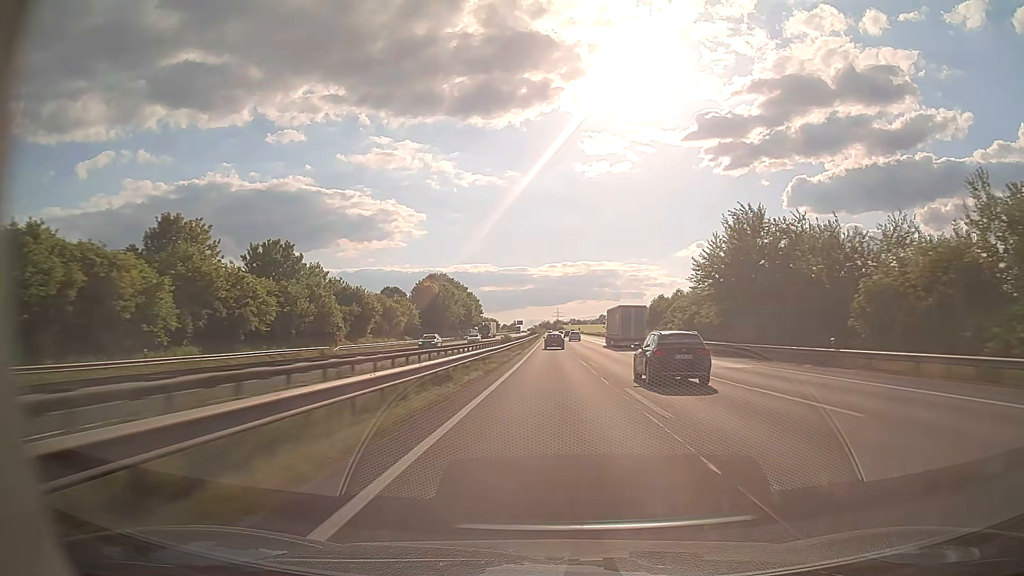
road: motorway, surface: asphalt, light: Day
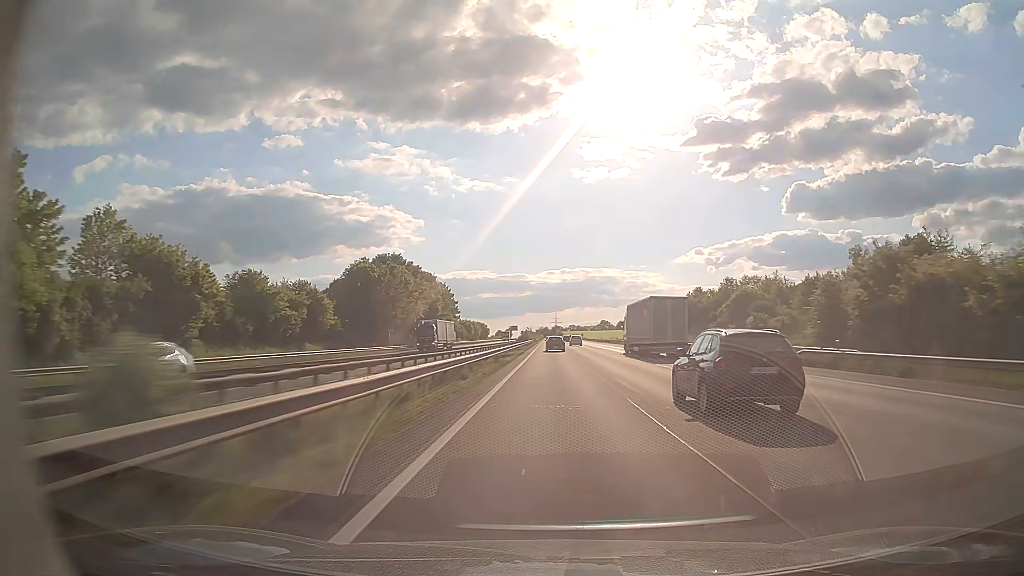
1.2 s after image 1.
(+0.1, +49.0) m; 0°
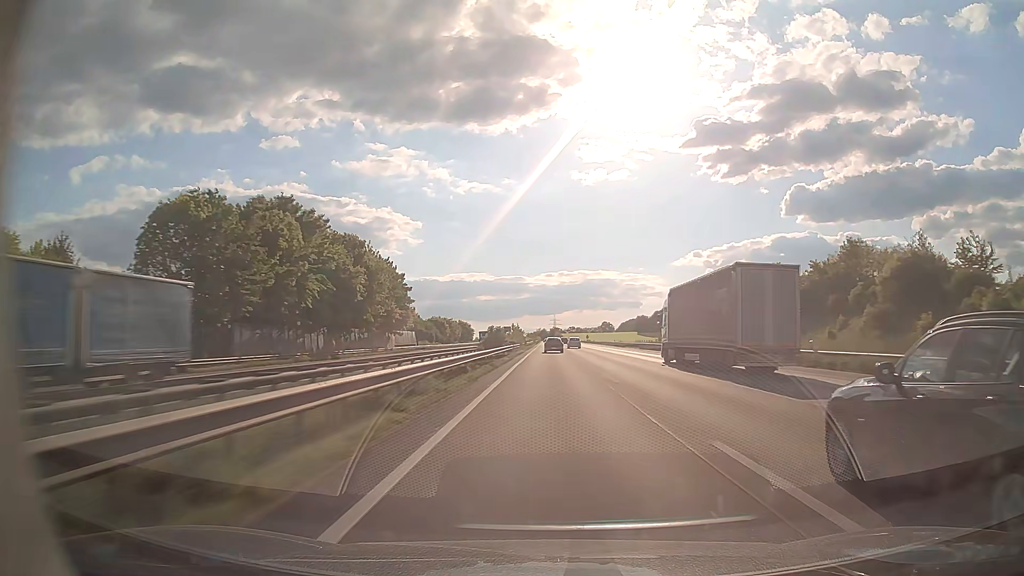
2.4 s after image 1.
(+0.1, +50.1) m; 0°
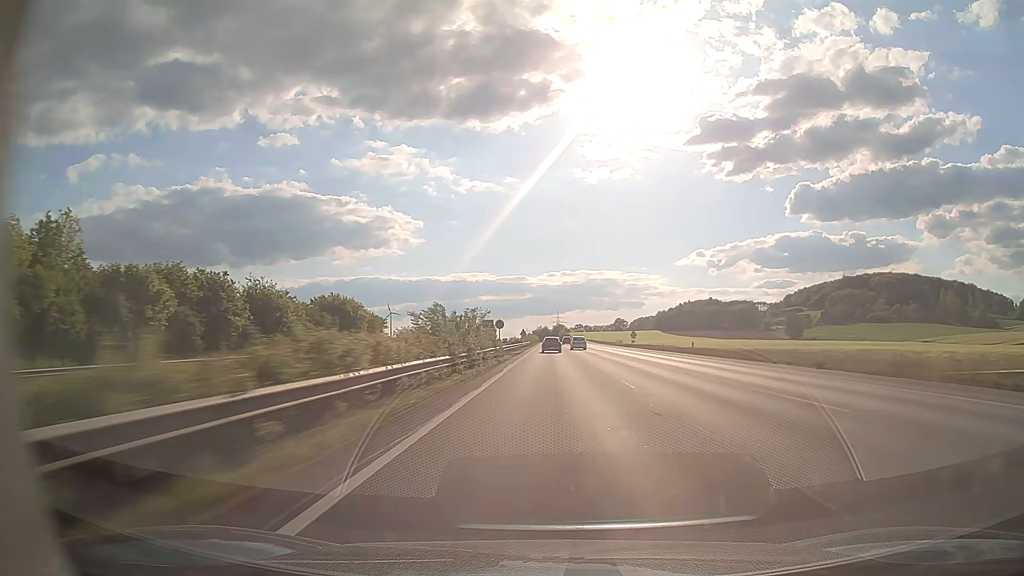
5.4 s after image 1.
(-0.1, +126.7) m; 0°
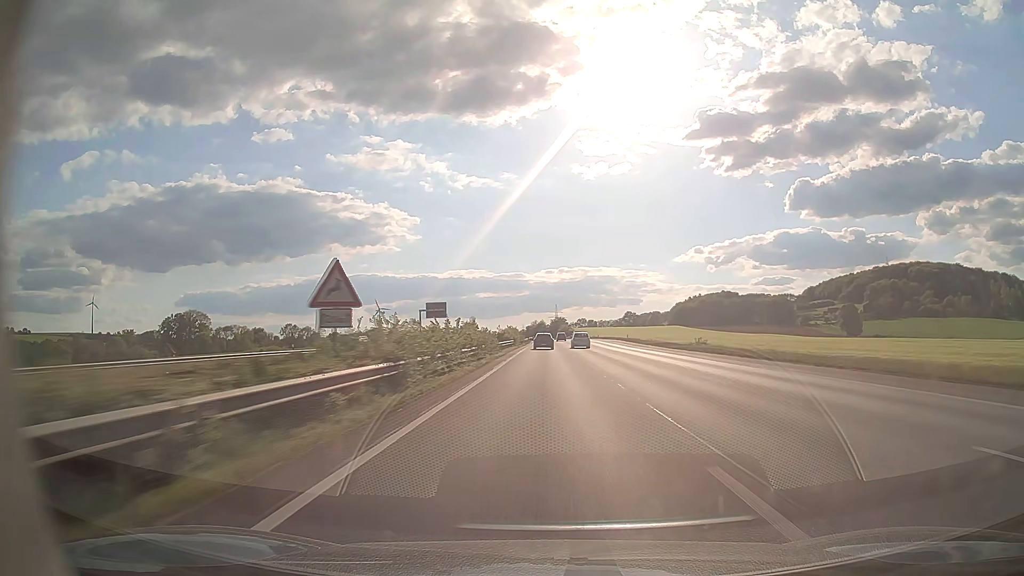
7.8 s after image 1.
(+0.3, +100.9) m; 0°
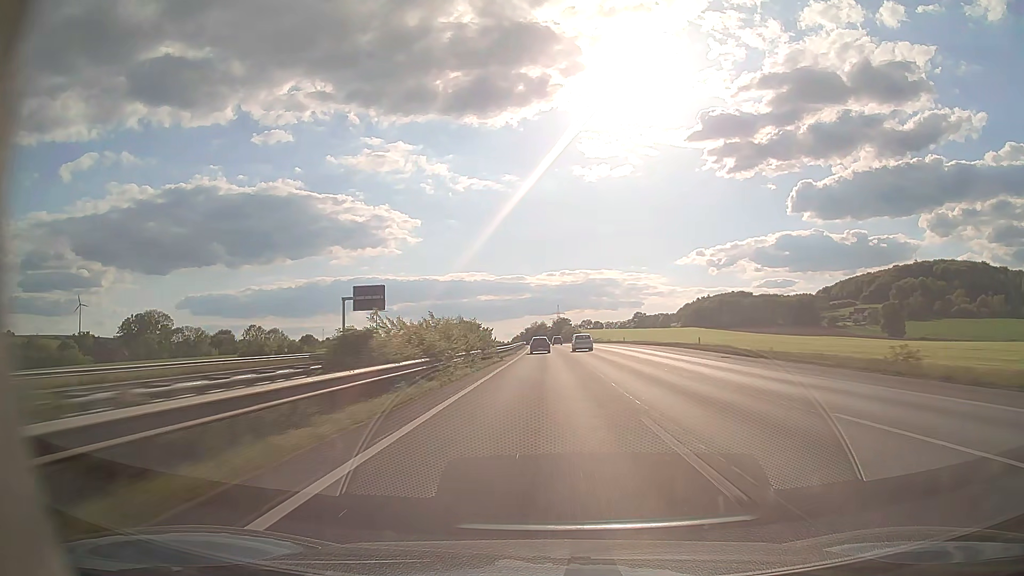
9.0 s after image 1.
(0.0, +49.7) m; 0°
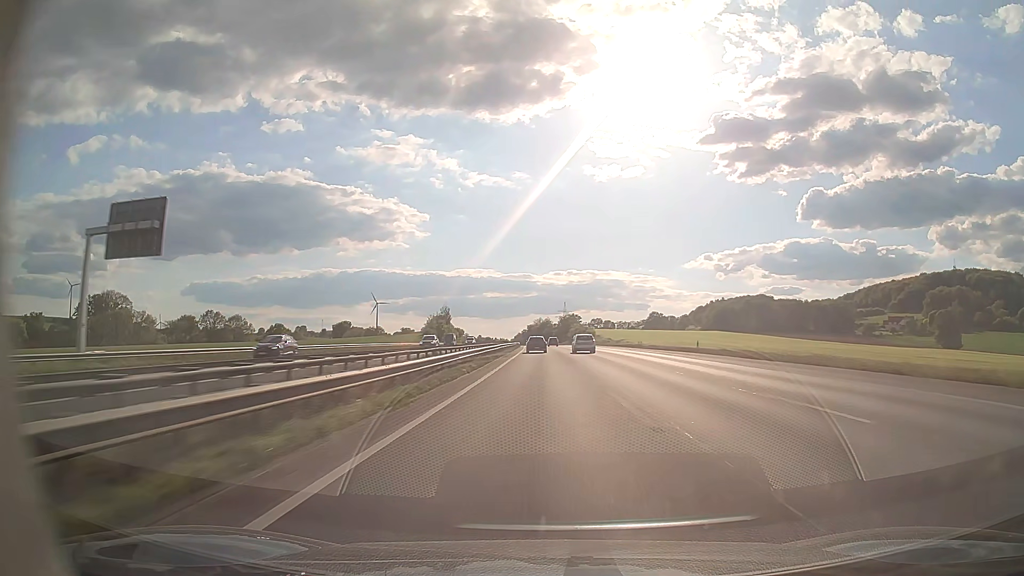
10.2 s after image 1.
(-0.1, +49.5) m; 0°
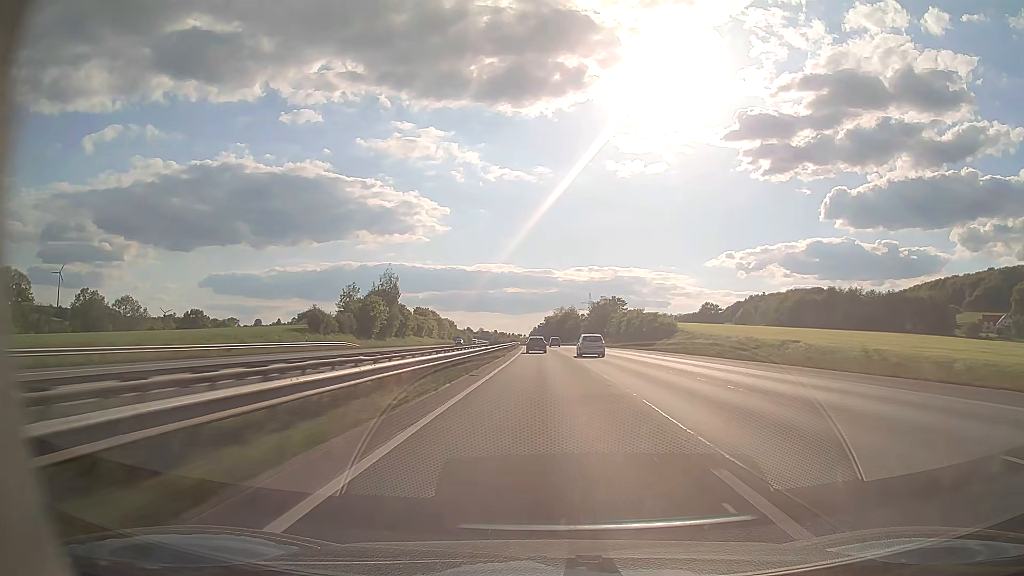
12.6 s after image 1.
(-1.4, +98.3) m; -2°
(0, +10) (0, +20) (0, +30) (0, +40) (0, +50) (-1, +60) (-1, +70) (-1, +80) (-1, +90) (-2, +100) m
